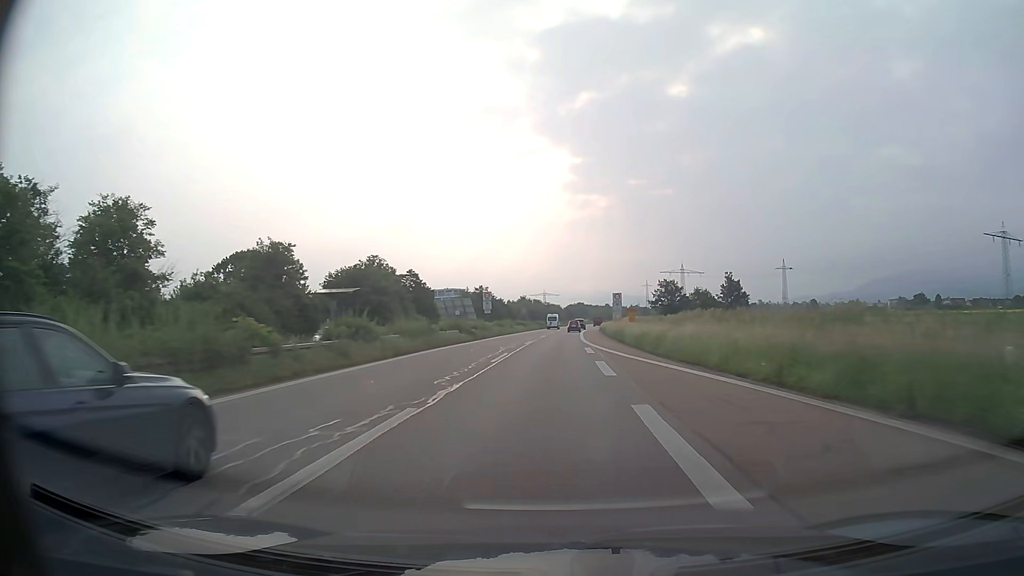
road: trunk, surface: asphalt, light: Day
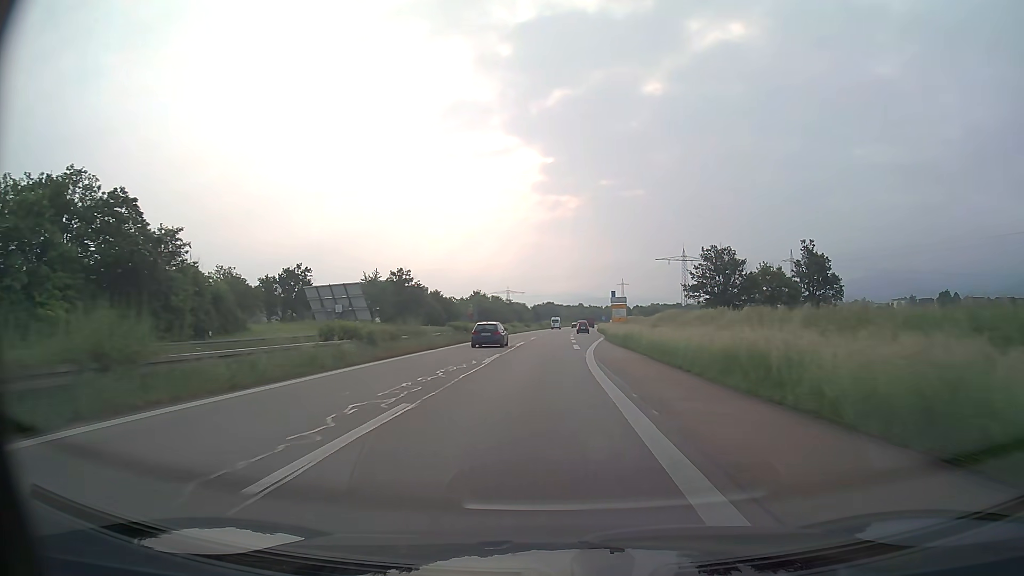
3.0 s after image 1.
(+1.5, +71.5) m; +3°
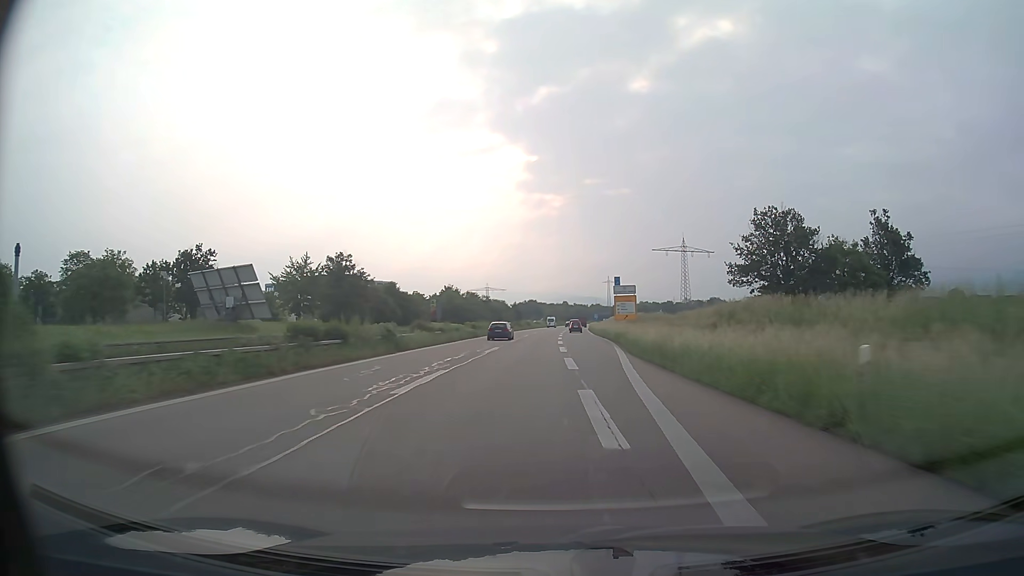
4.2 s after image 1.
(+0.3, +28.5) m; +1°
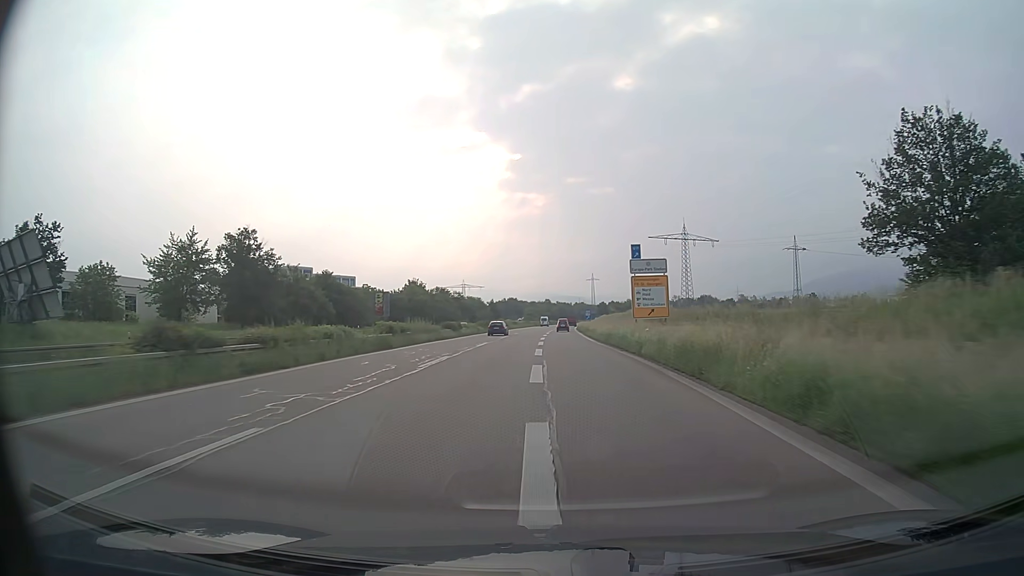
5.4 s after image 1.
(+0.3, +28.5) m; +1°
(0, +10) (0, +20) (0, +30) (0, +40) (0, +50) (+1, +60) (+1, +70) (+1, +80) (+1, +90) (+1, +100) m
